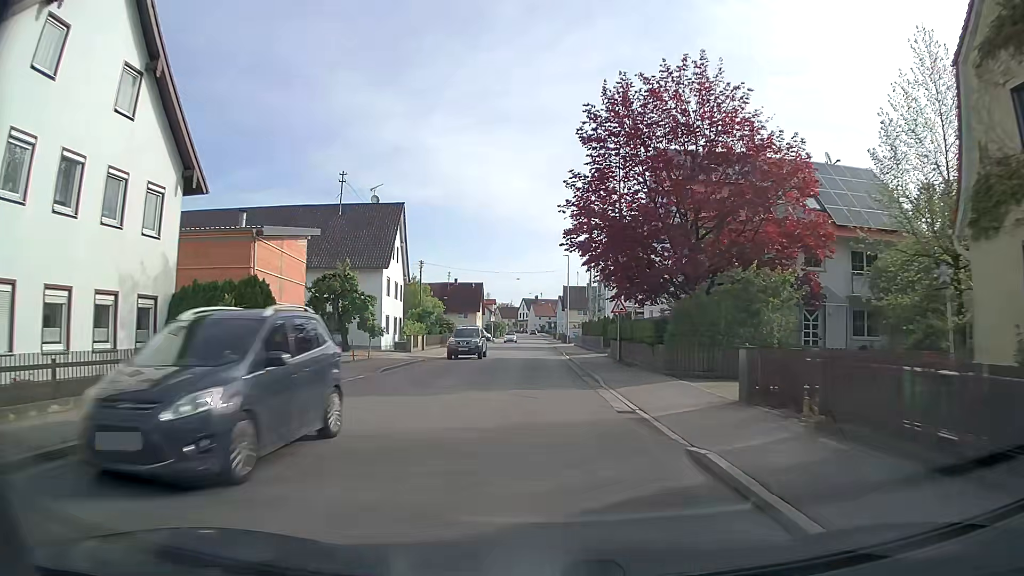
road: secondary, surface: asphalt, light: Day
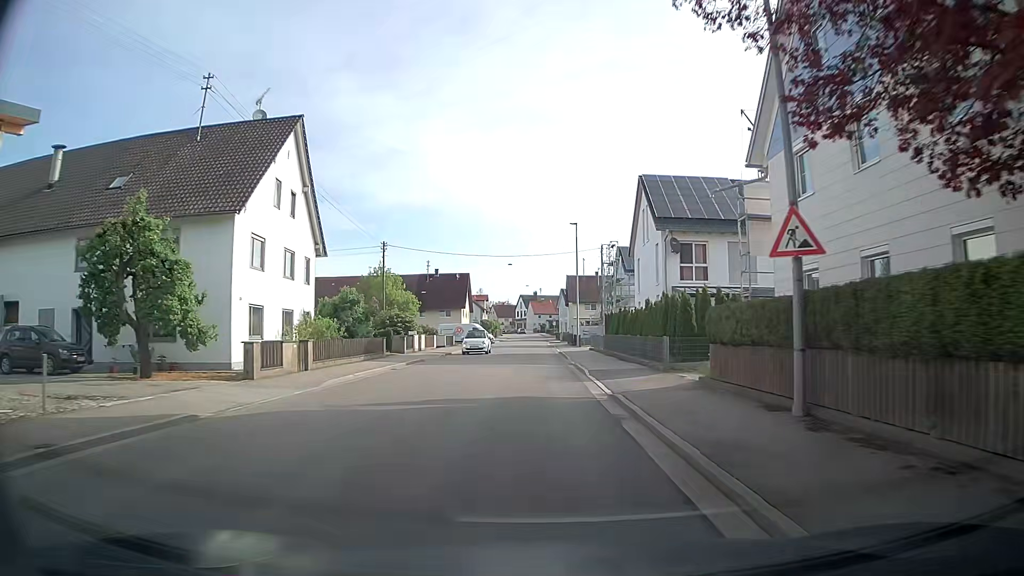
(-0.1, +22.5) m; 0°
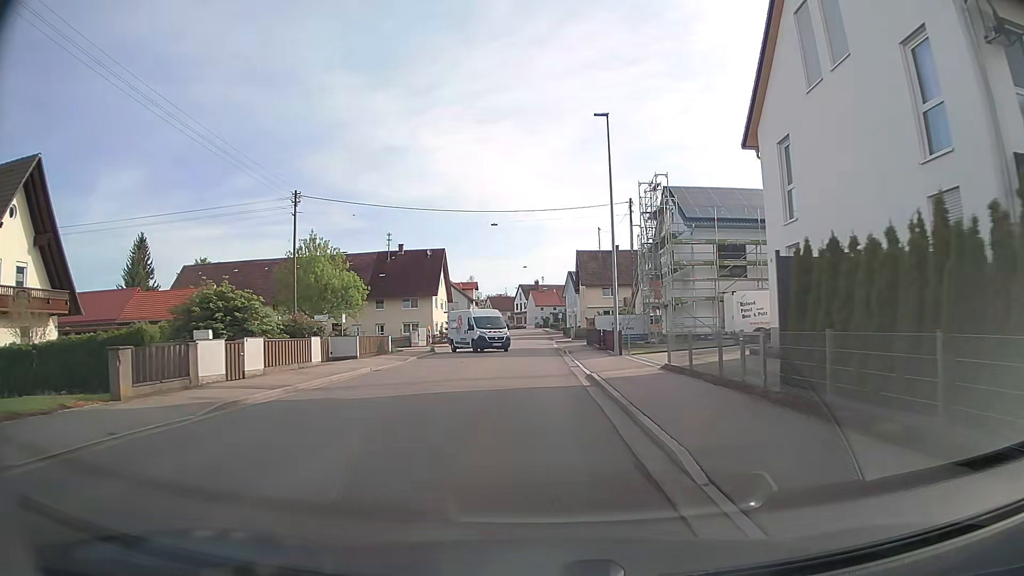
(0.0, +27.7) m; 0°
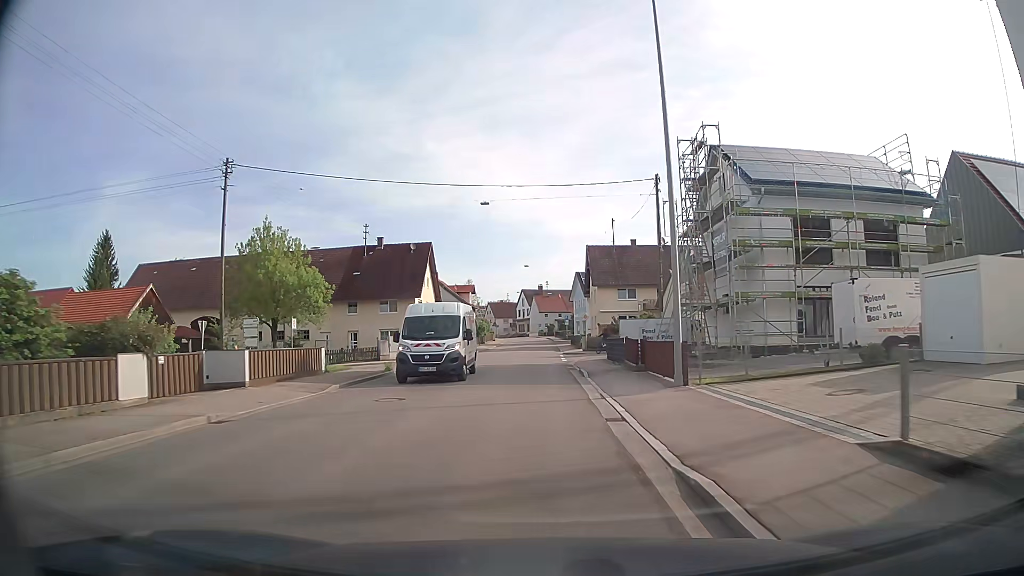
(0.0, +12.1) m; 0°
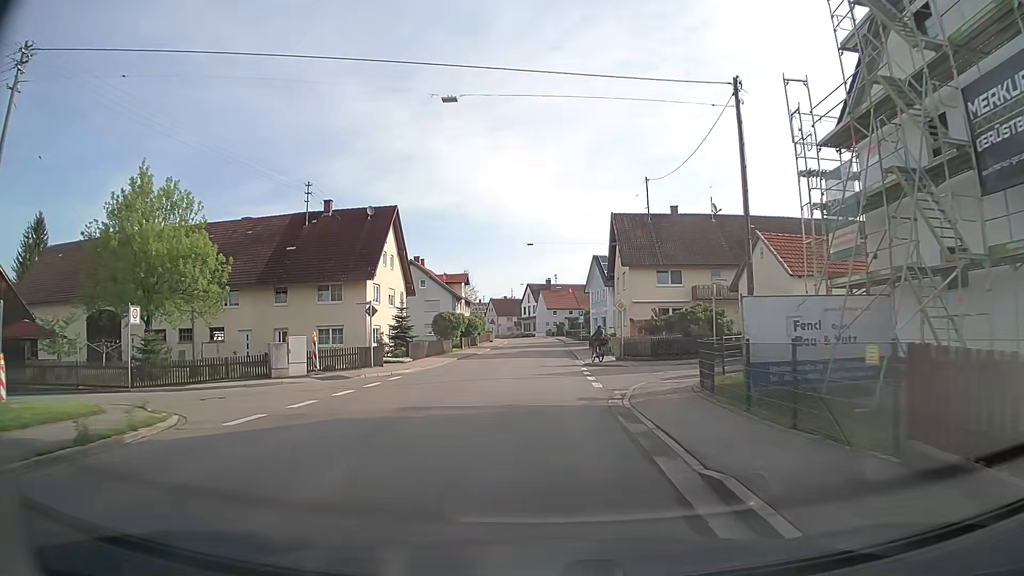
(-0.1, +19.2) m; 0°
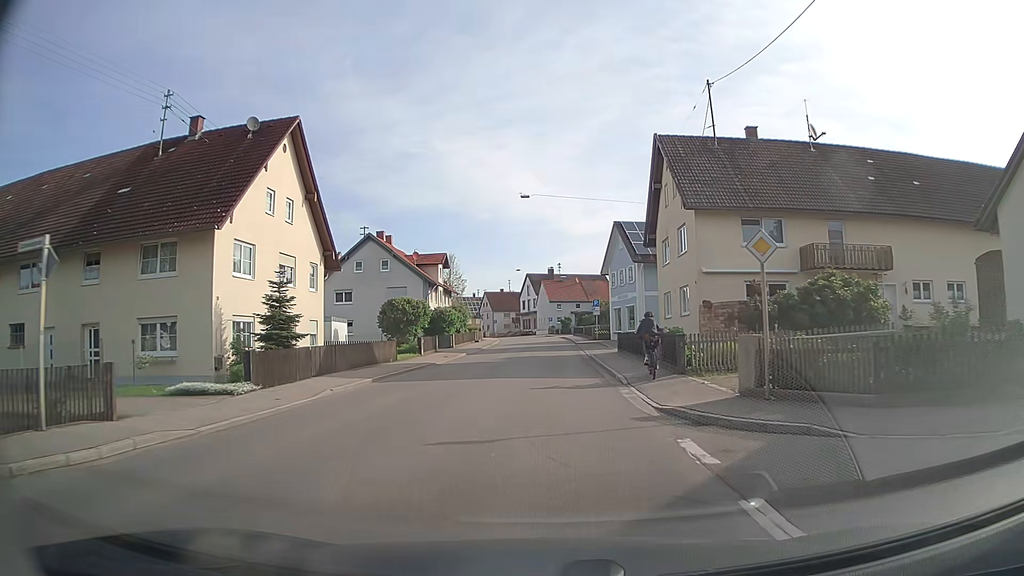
(-0.1, +20.5) m; 0°
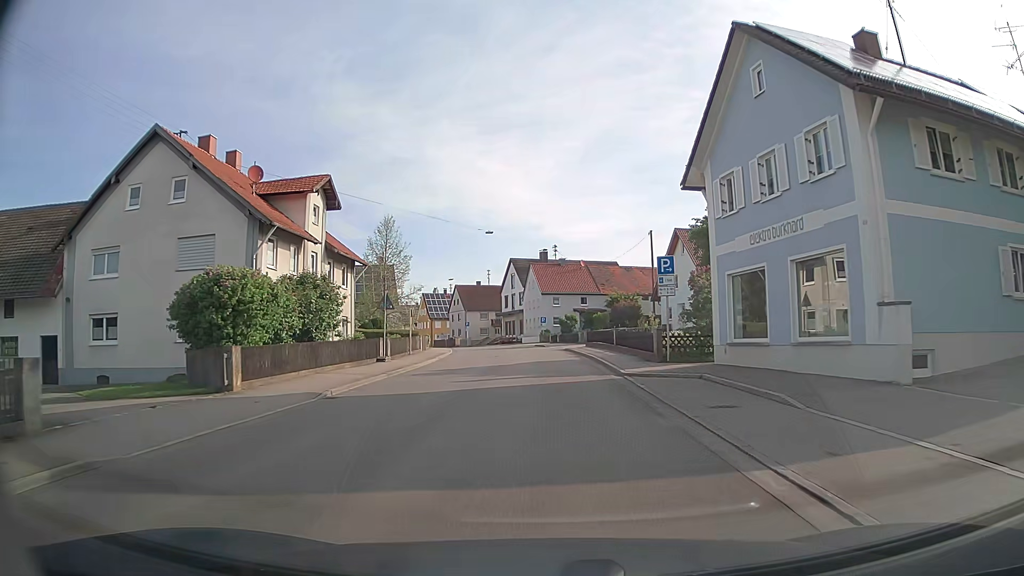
(0.0, +35.7) m; 0°
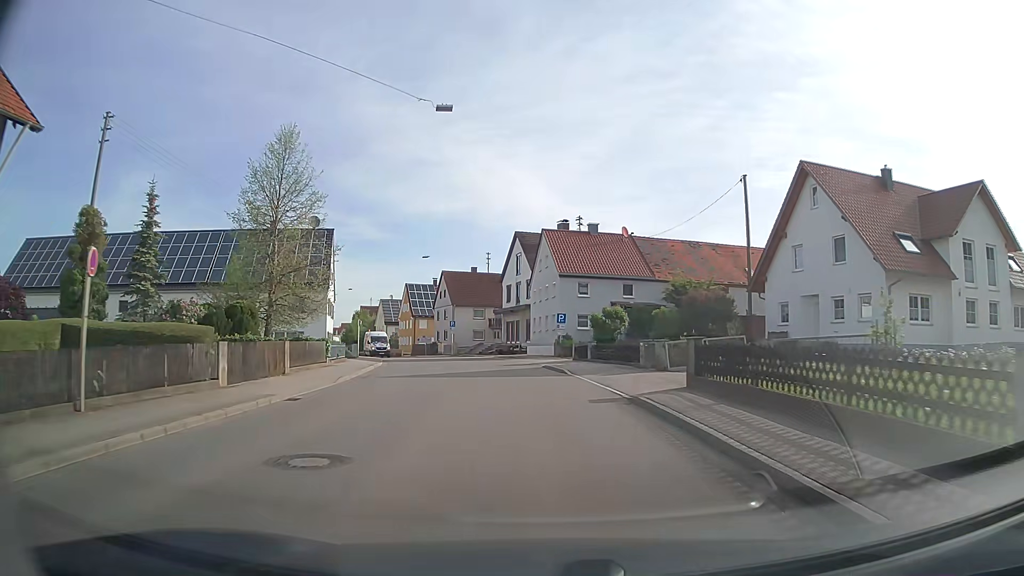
(-0.1, +28.6) m; -1°
(0, +10) (-1, +20) (-2, +30) (-4, +40) (-6, +49) (-9, +59) (-13, +68) (-18, +77) (-22, +86) (-27, +95) m
